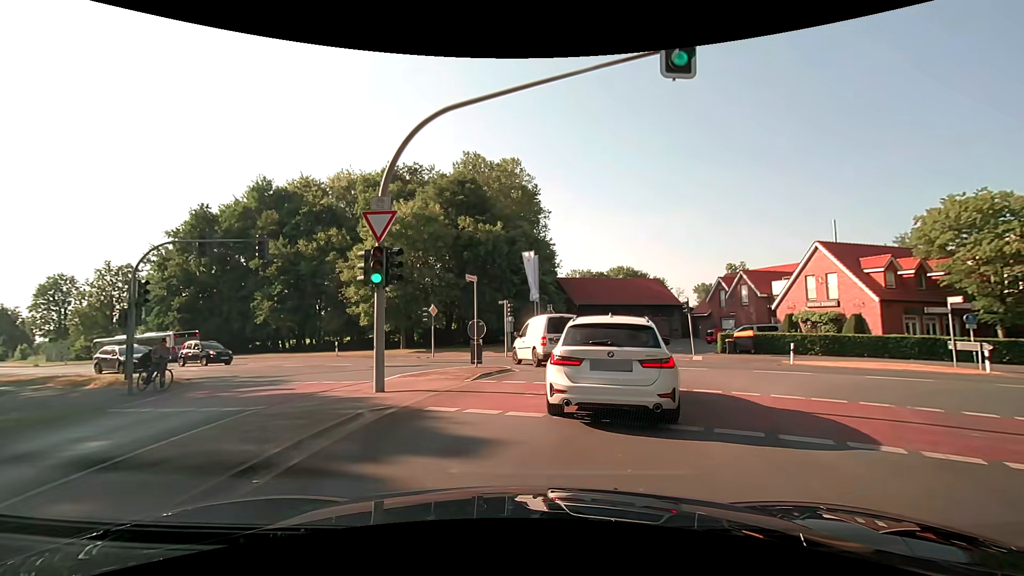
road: secondary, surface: asphalt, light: Day
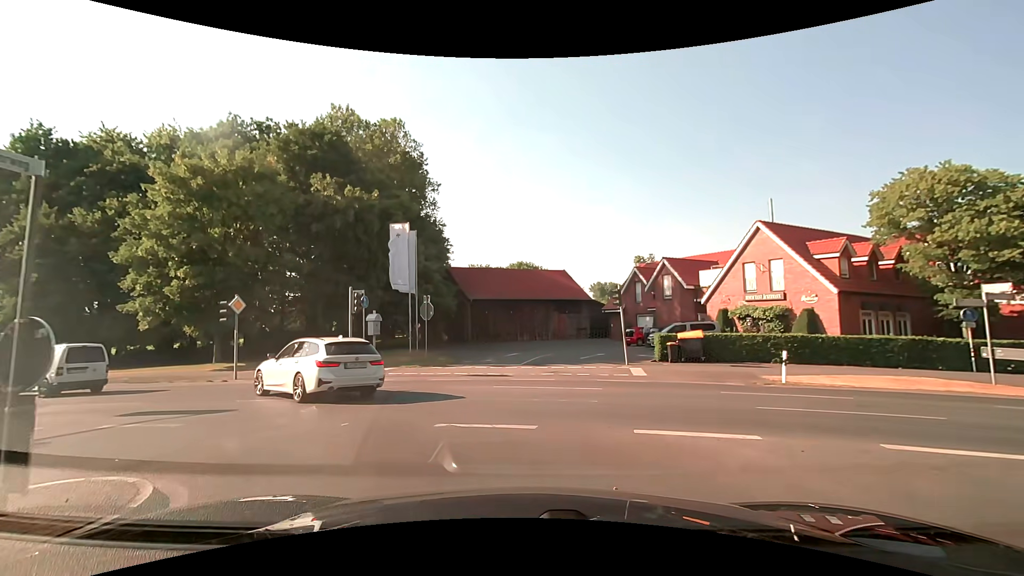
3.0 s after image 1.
(+1.3, +11.3) m; +11°
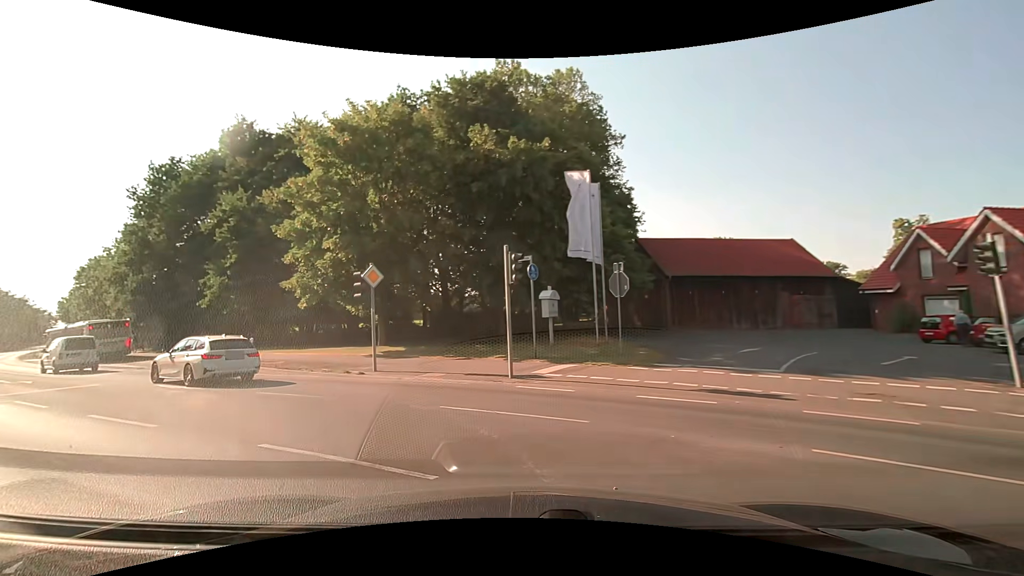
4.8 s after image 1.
(-1.1, +8.0) m; -21°
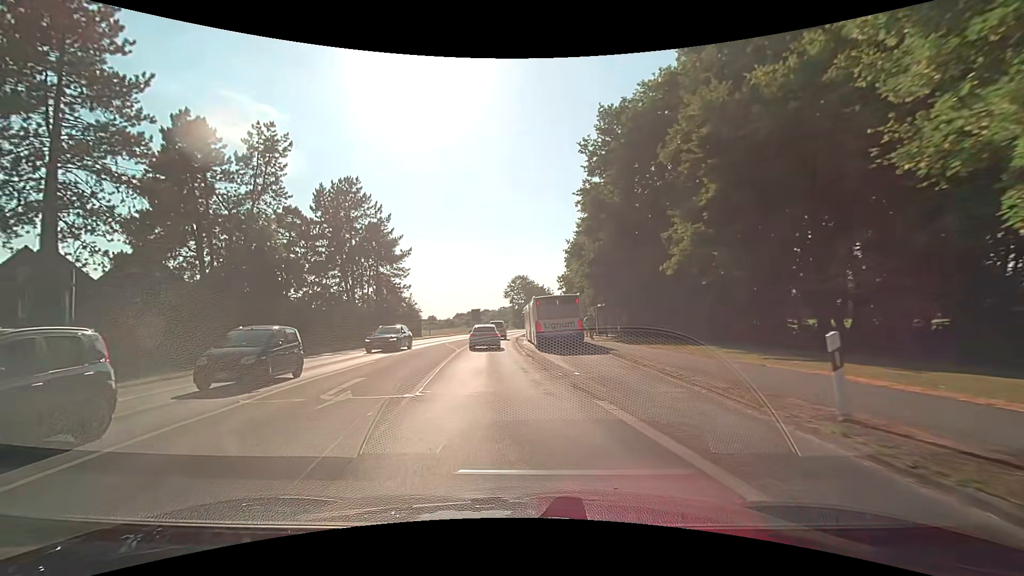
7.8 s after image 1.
(-8.9, +17.6) m; -48°
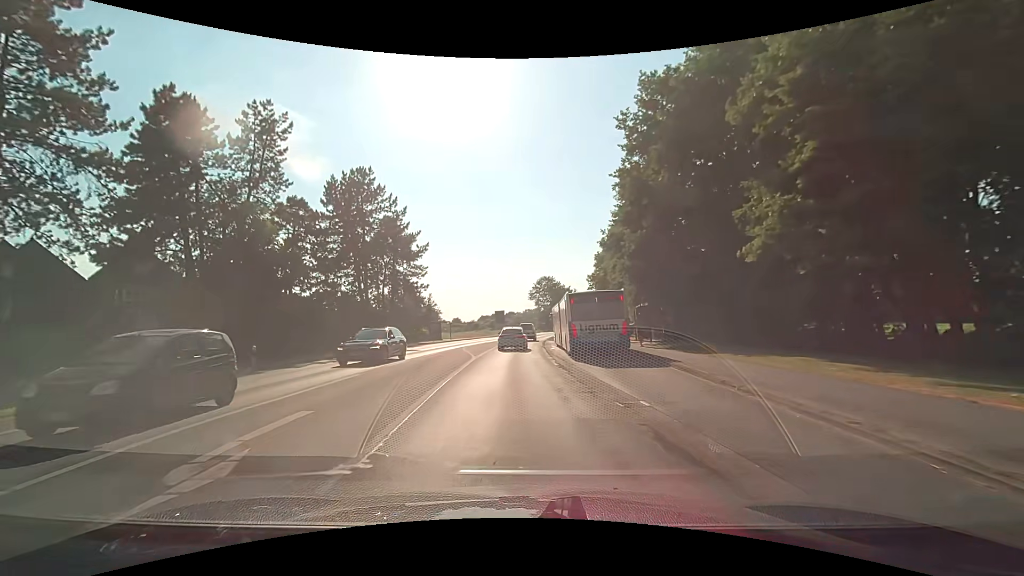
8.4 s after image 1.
(-0.2, +5.1) m; -3°
(0, +10) (-1, +20) (-1, +30) (-1, +40) (-1, +50) (0, +60) (+1, +70) (+2, +80) (+3, +90) (+5, +100) m
